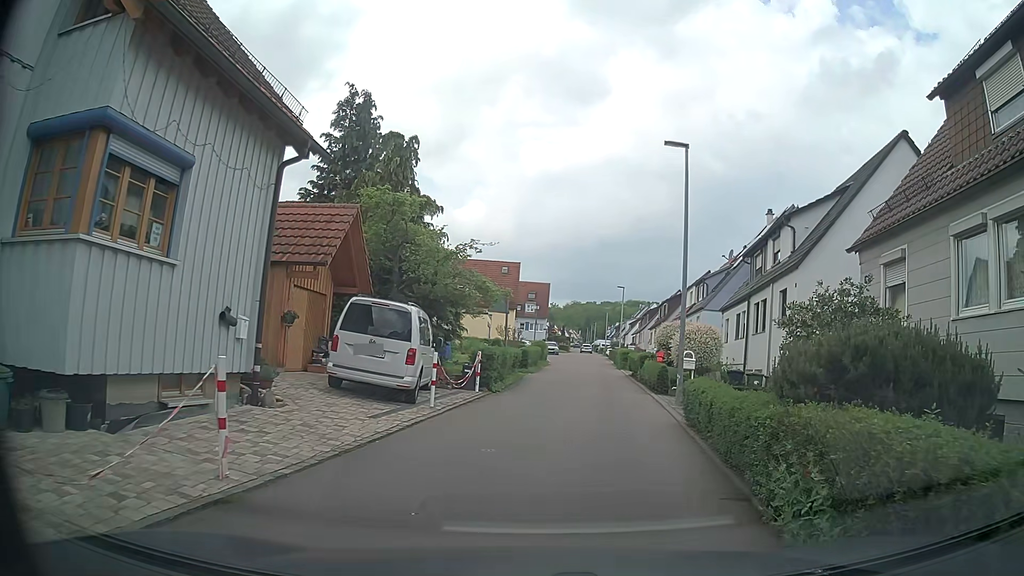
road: residential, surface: asphalt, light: Day
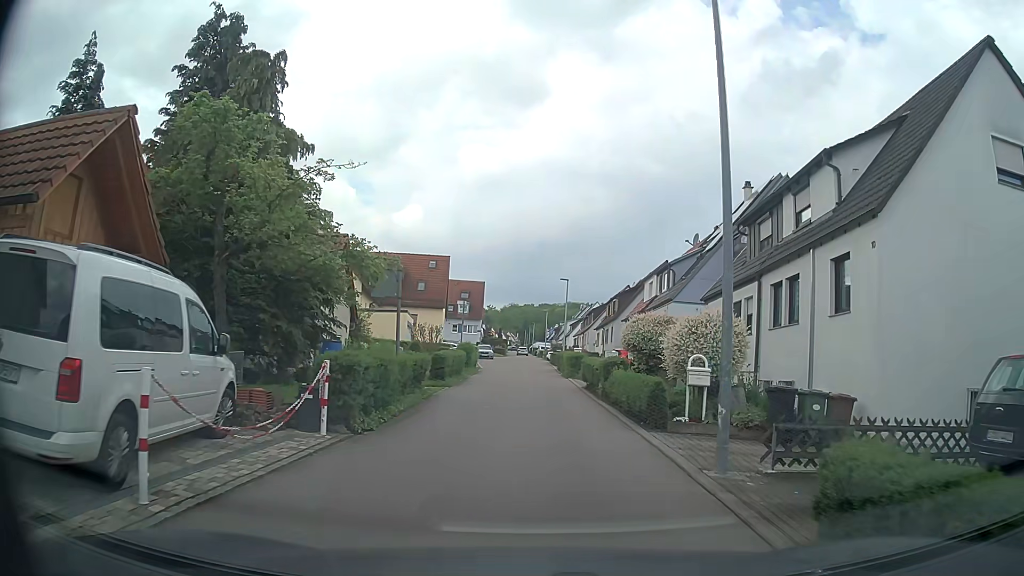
(+0.4, +8.4) m; +4°
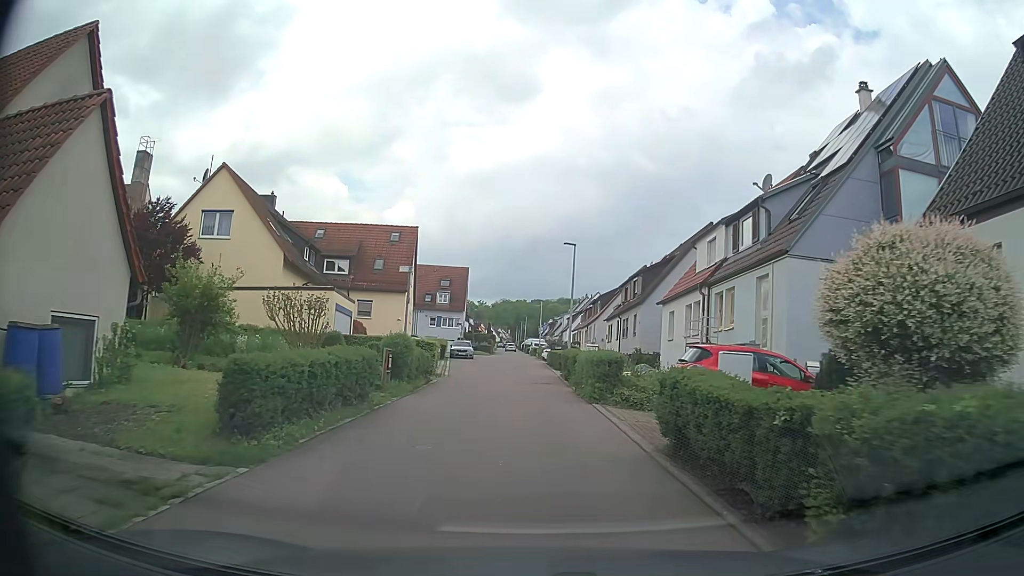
(0.0, +15.1) m; +1°
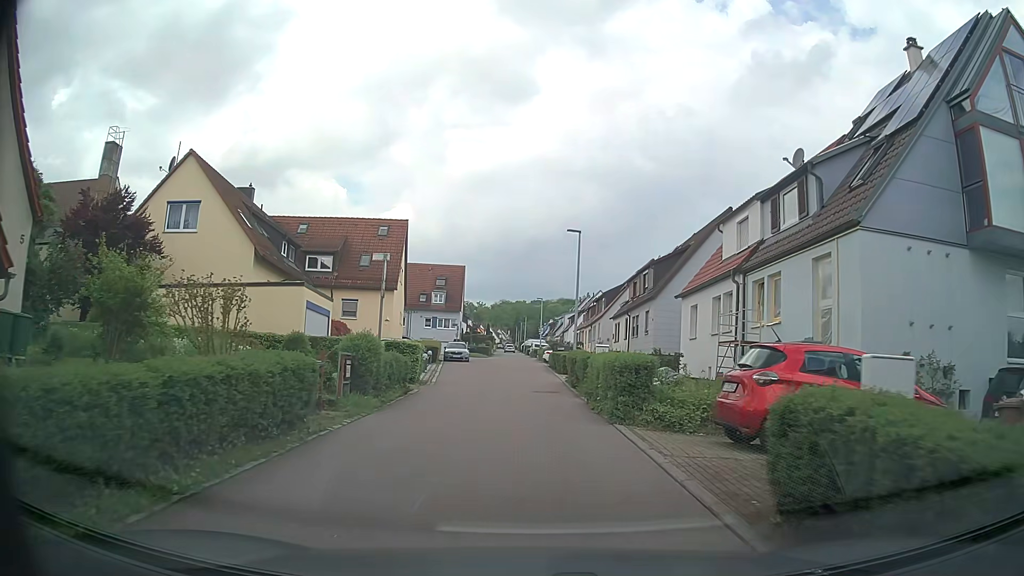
(0.0, +3.9) m; 0°
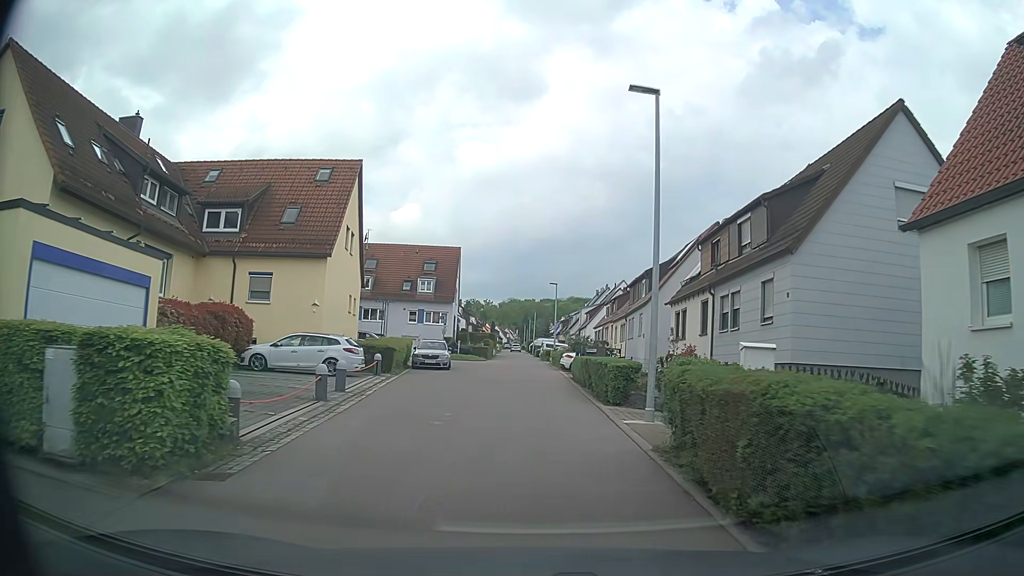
(-0.1, +16.3) m; 0°
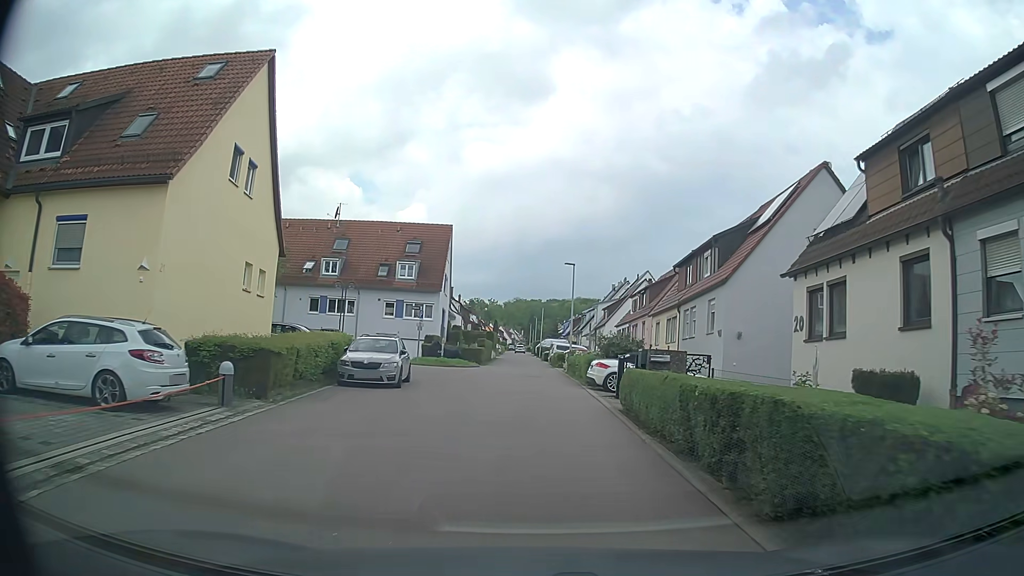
(-0.1, +13.4) m; -1°
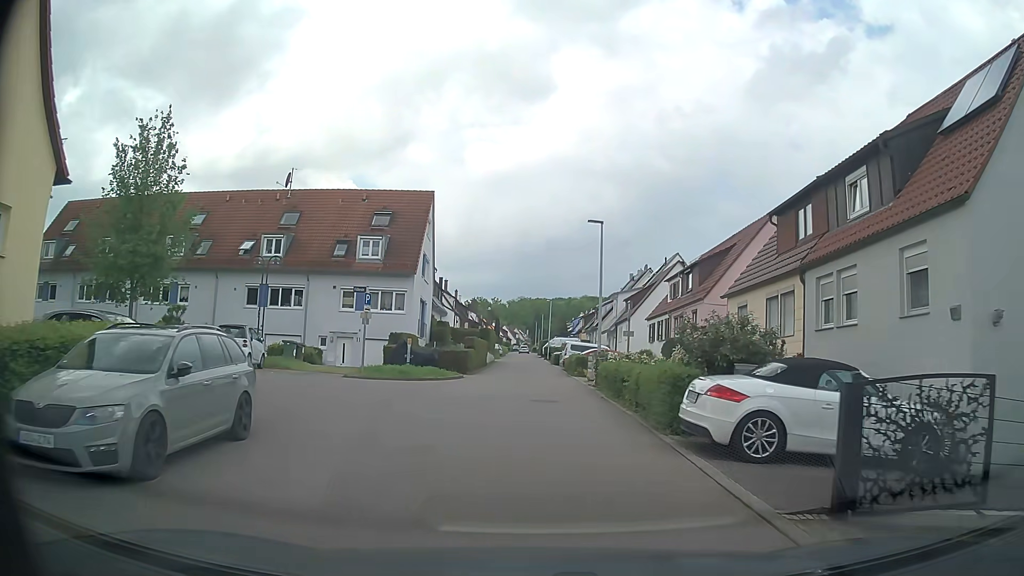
(+0.1, +13.0) m; 0°
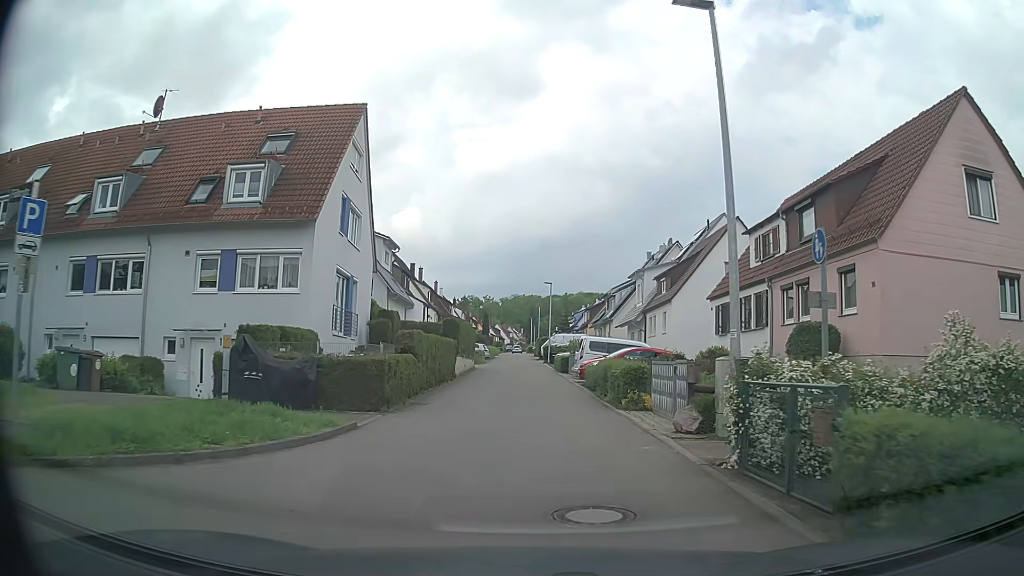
(0.0, +17.0) m; +1°
